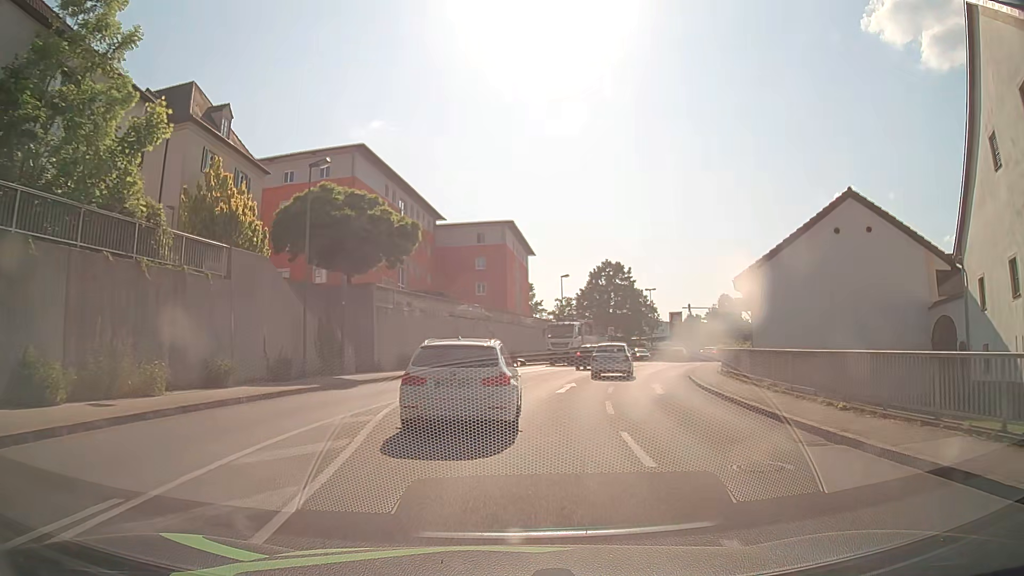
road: tertiary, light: Day
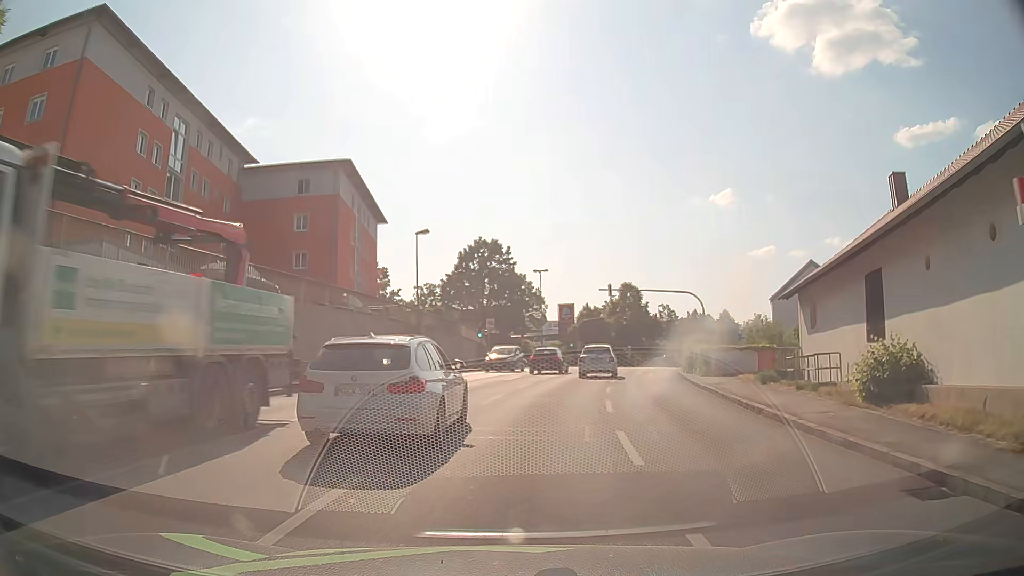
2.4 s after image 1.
(+2.2, +24.1) m; +11°
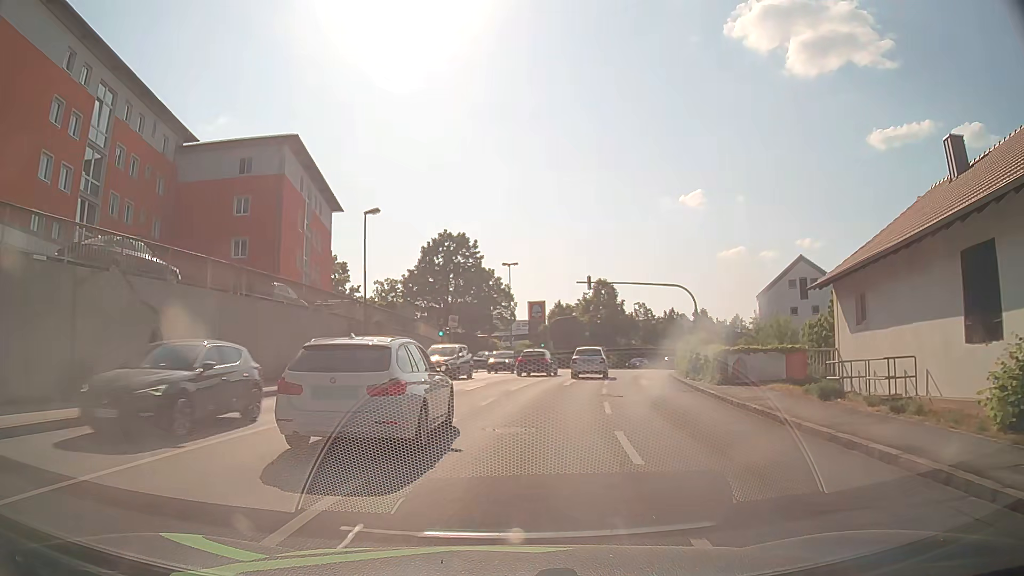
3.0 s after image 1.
(+0.2, +6.0) m; +3°
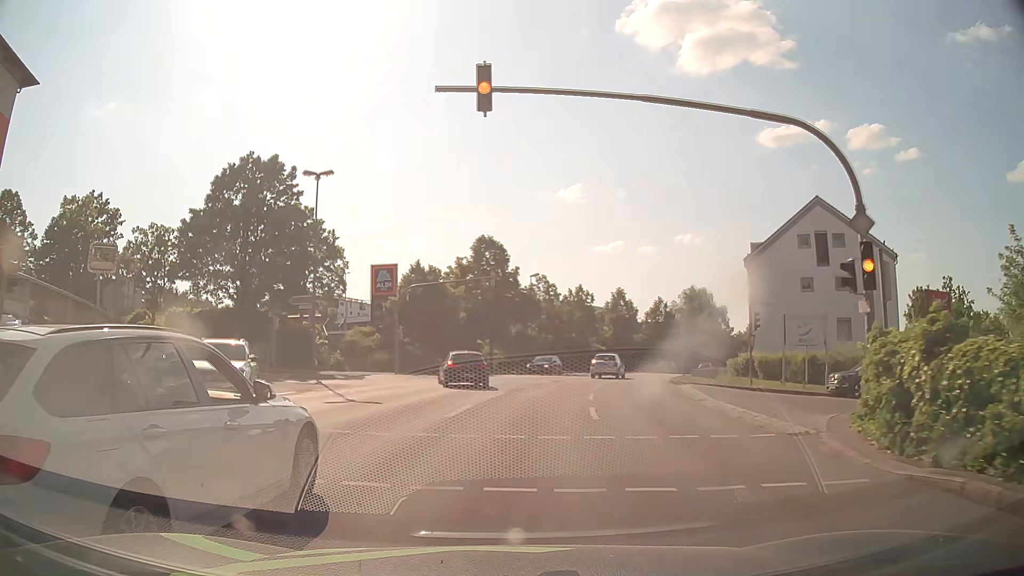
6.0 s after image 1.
(+3.2, +32.4) m; +10°
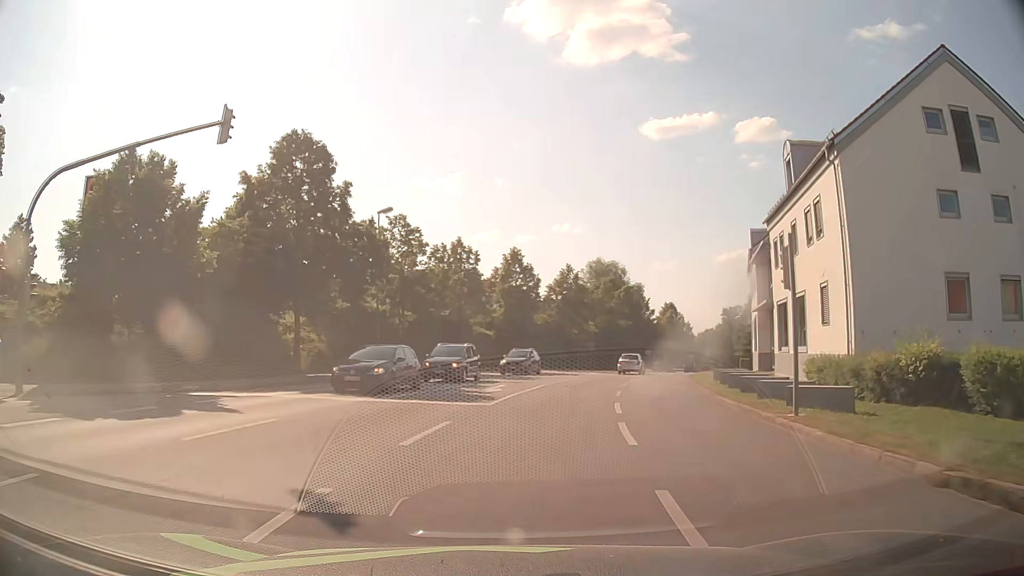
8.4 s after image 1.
(+2.9, +28.6) m; +11°
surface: asphalt
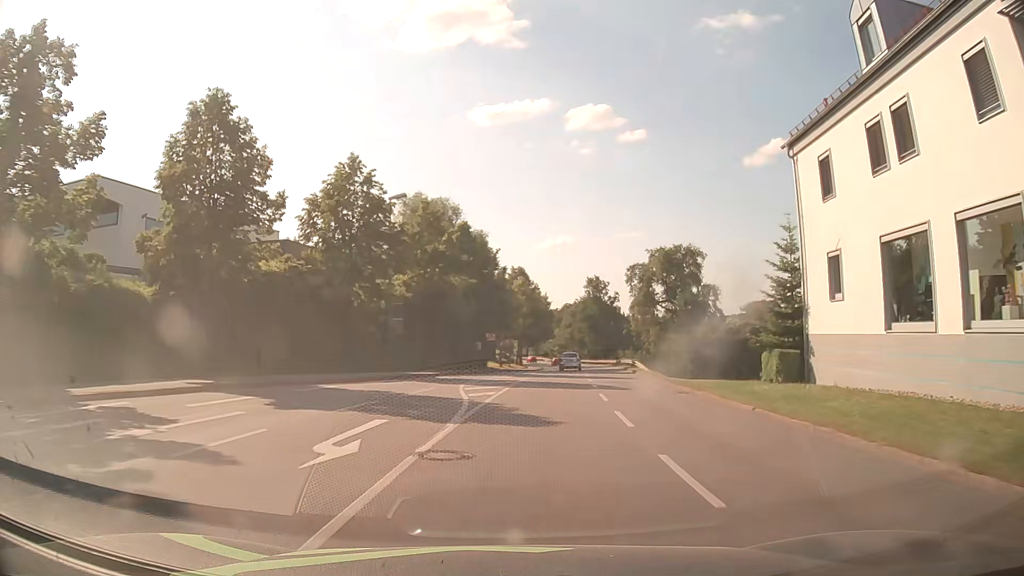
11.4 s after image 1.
(+5.7, +39.0) m; +15°
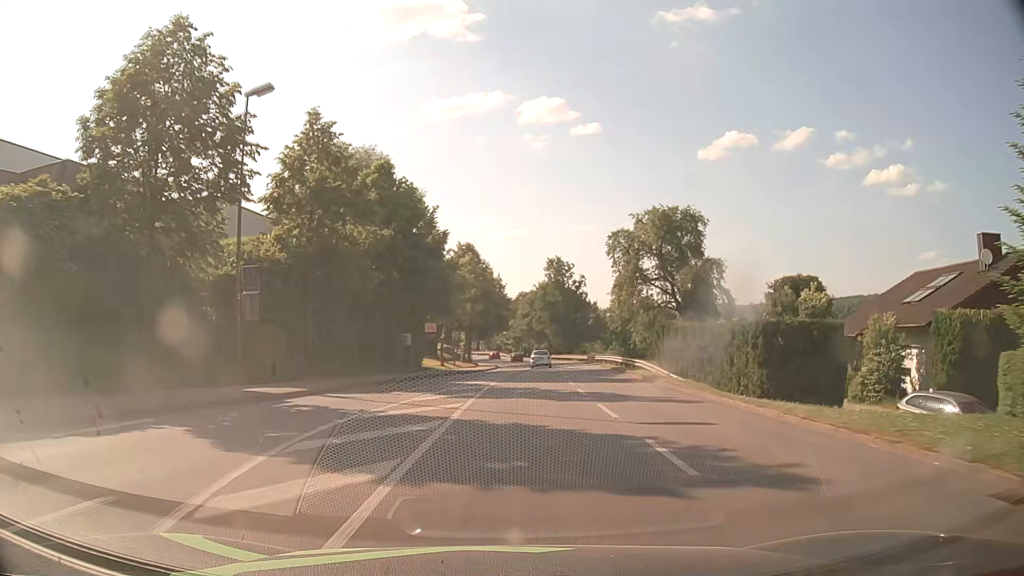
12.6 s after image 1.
(+0.8, +16.9) m; +5°
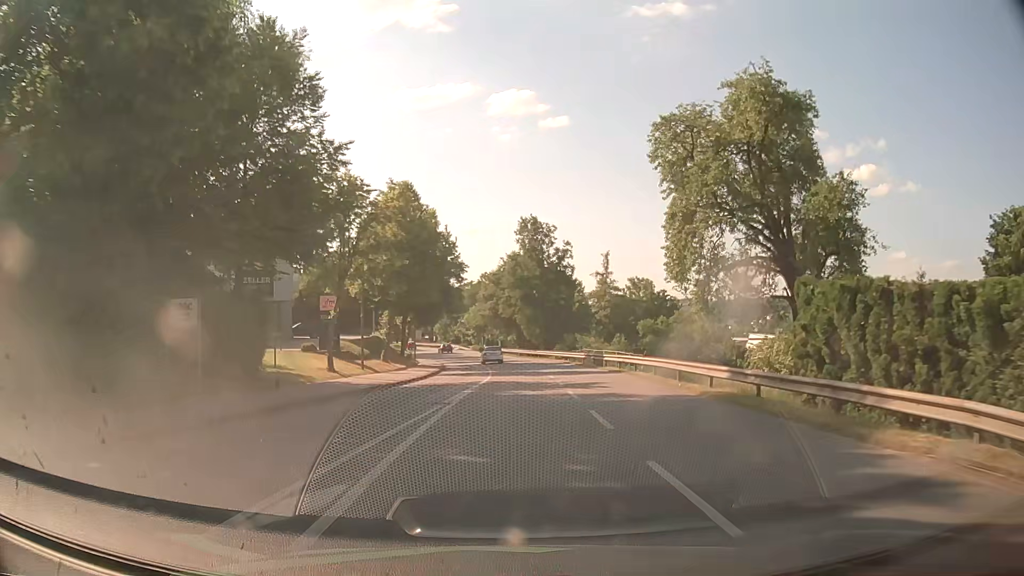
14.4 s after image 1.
(+0.7, +26.2) m; +3°
(0, +10) (0, +20) (+1, +30) (+1, +40) (0, +50) (-1, +60) (-2, +70) (-3, +80) (-5, +90) (-7, +99) m
